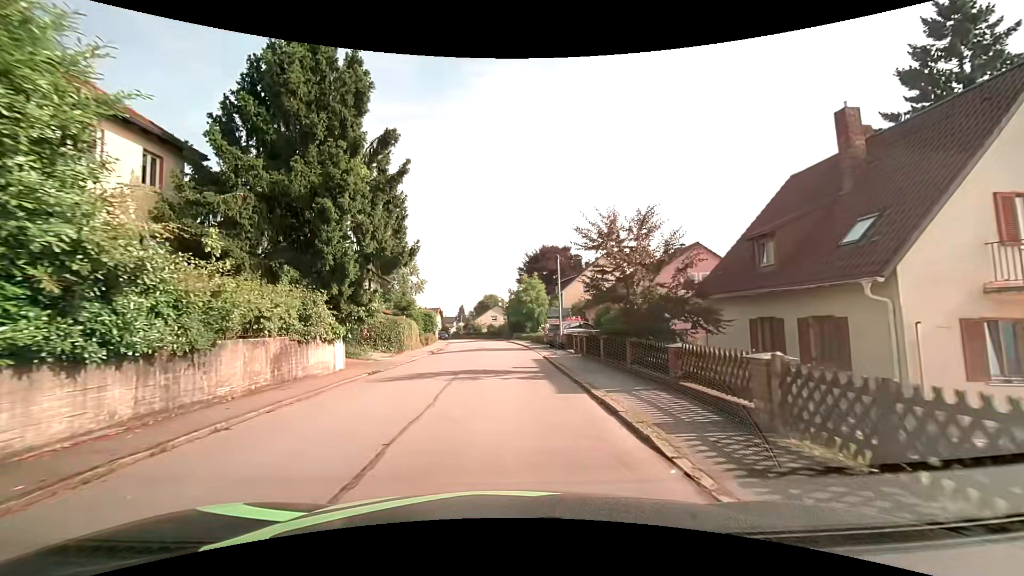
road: residential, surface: asphalt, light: Day
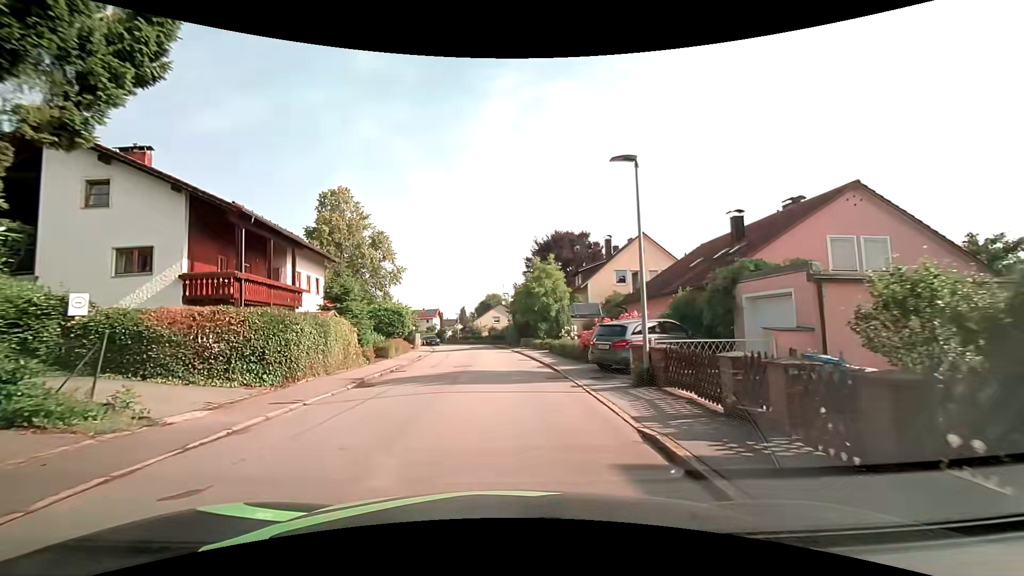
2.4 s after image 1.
(-0.1, +15.7) m; 0°
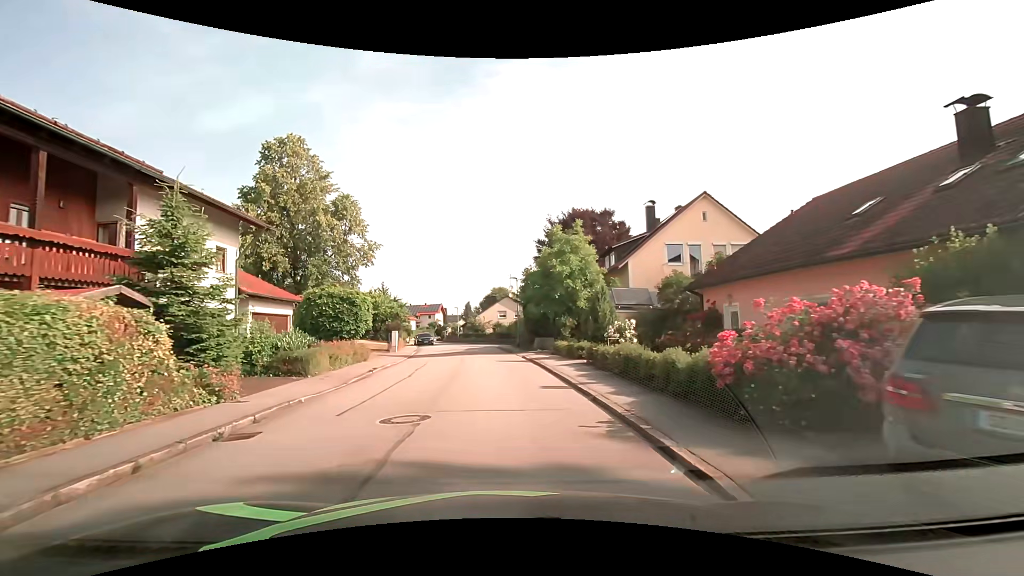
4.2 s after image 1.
(-0.2, +12.0) m; -2°
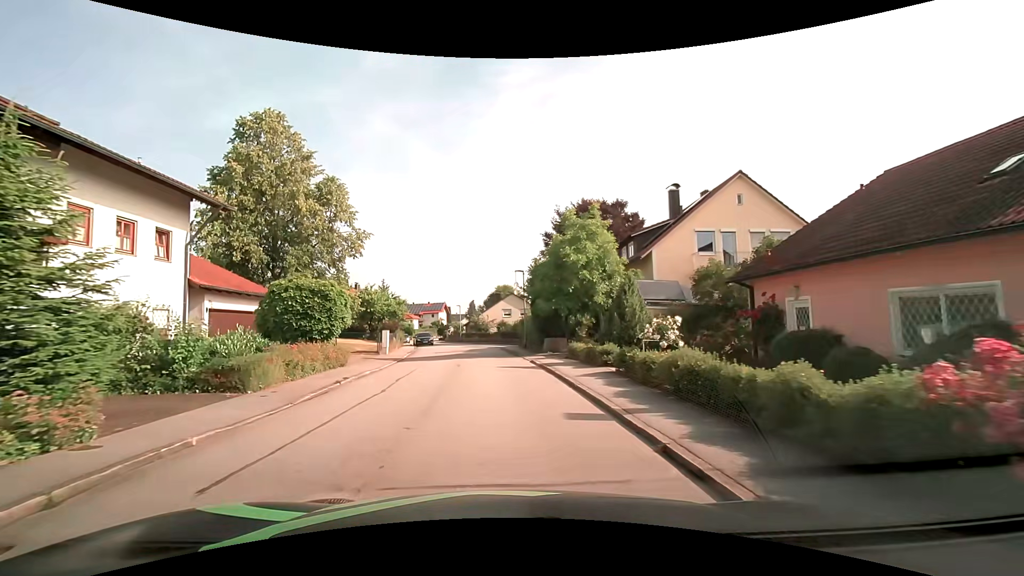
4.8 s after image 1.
(0.0, +4.0) m; 0°
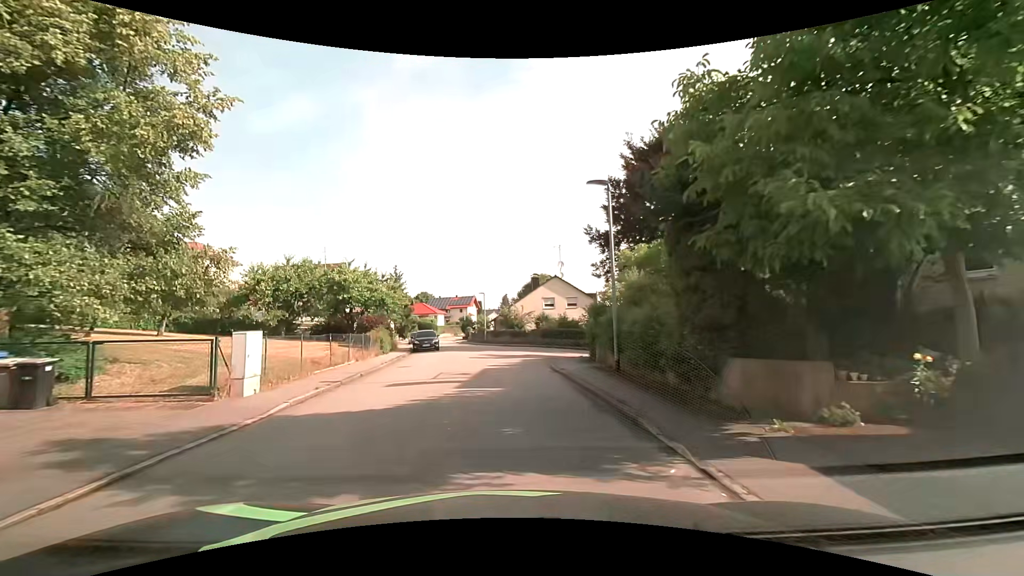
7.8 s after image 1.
(-0.7, +19.2) m; -4°
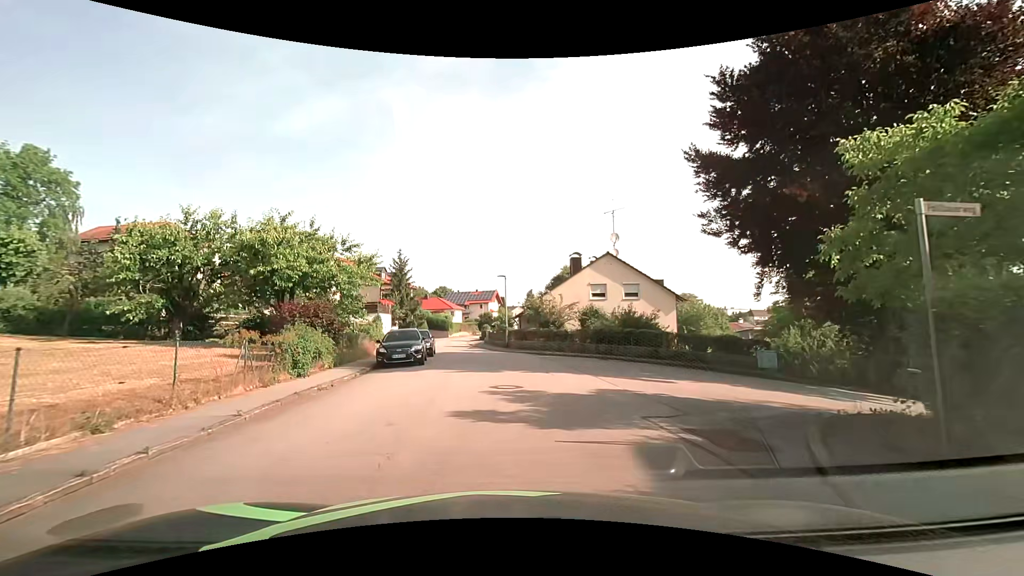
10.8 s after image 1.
(-0.6, +15.3) m; -3°
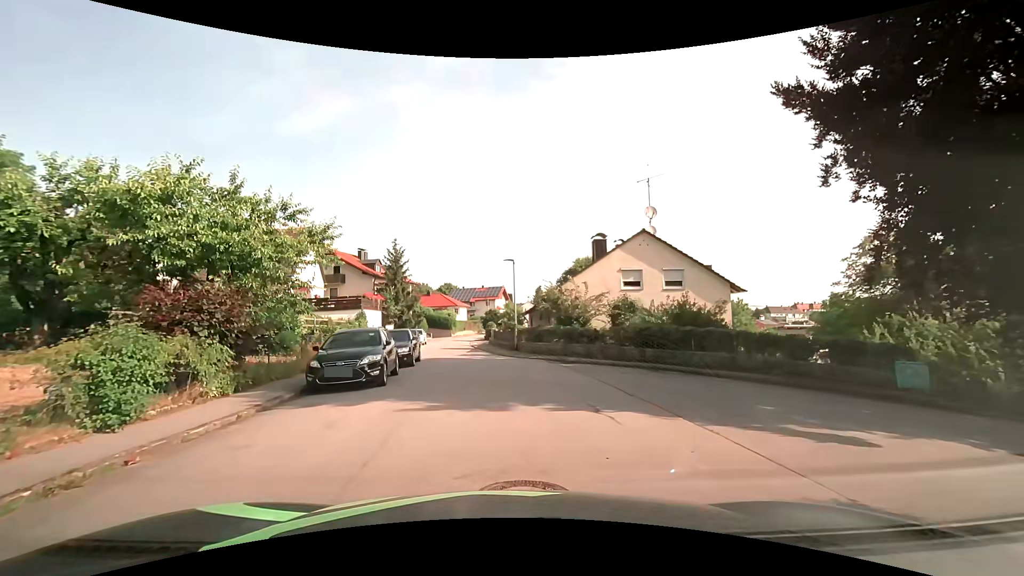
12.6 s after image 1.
(-0.1, +7.5) m; 0°
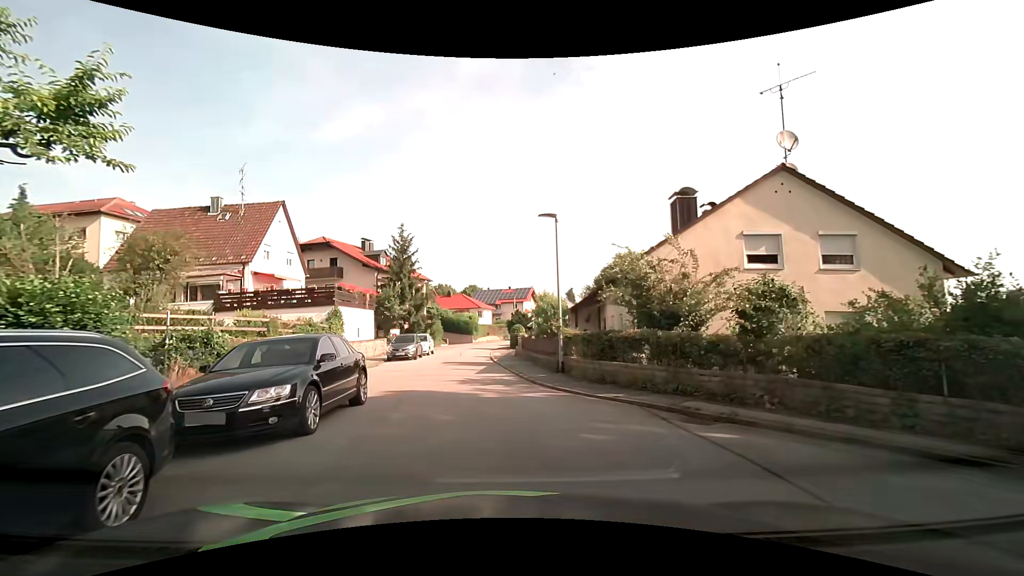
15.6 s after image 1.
(-0.3, +11.9) m; -3°
